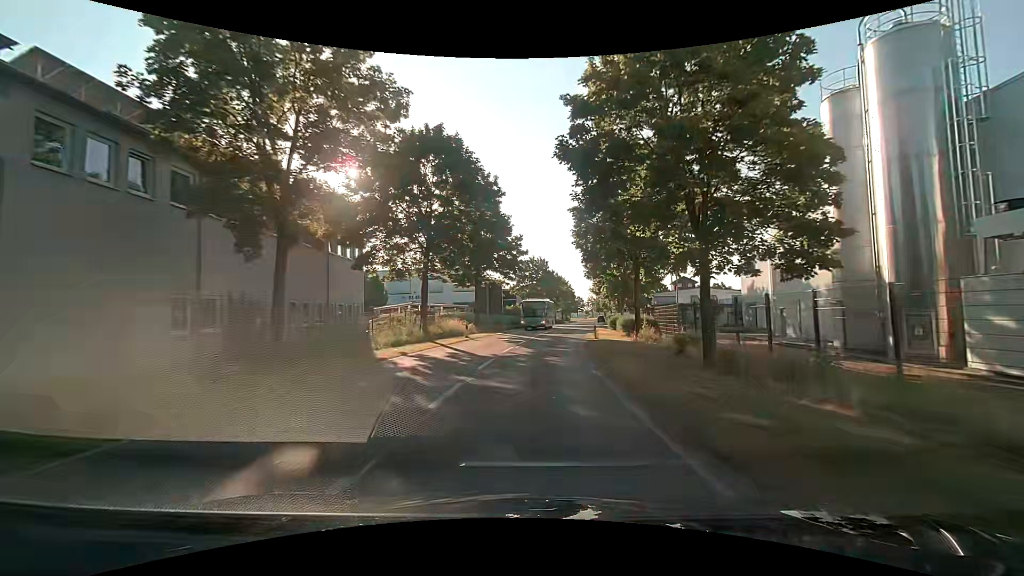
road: secondary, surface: asphalt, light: Day
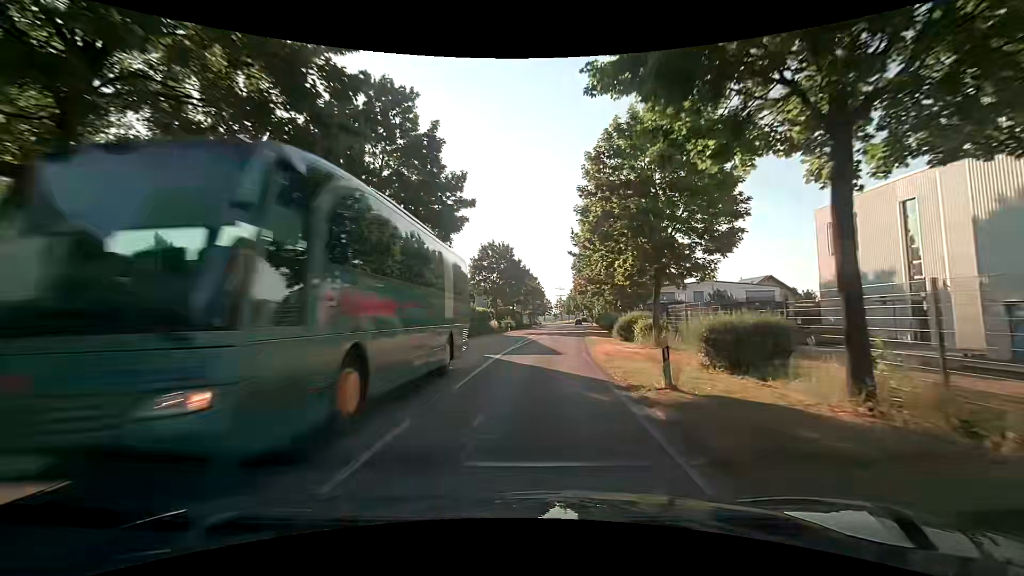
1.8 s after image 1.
(+0.9, +21.4) m; +4°
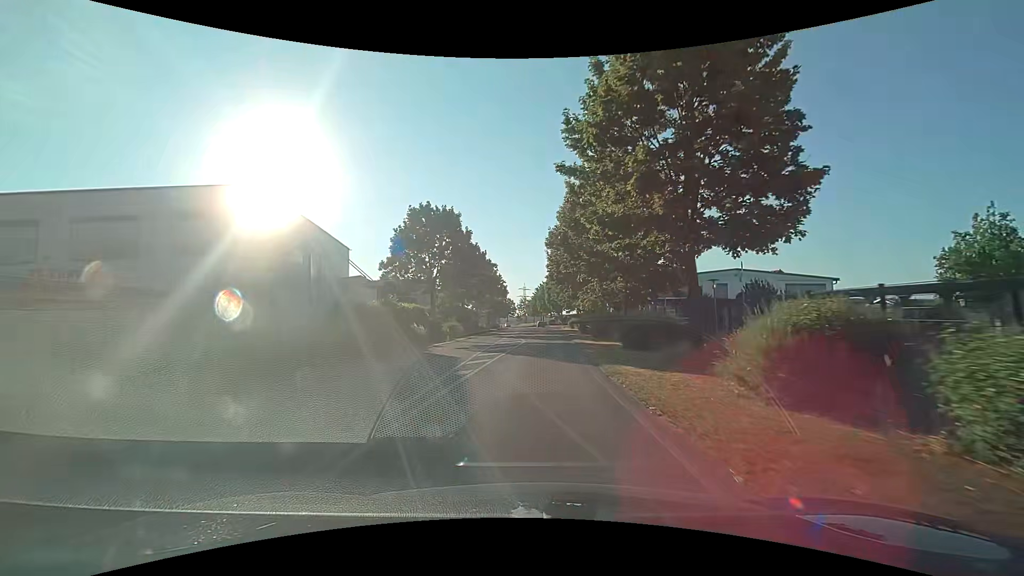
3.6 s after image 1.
(+1.0, +22.0) m; +4°
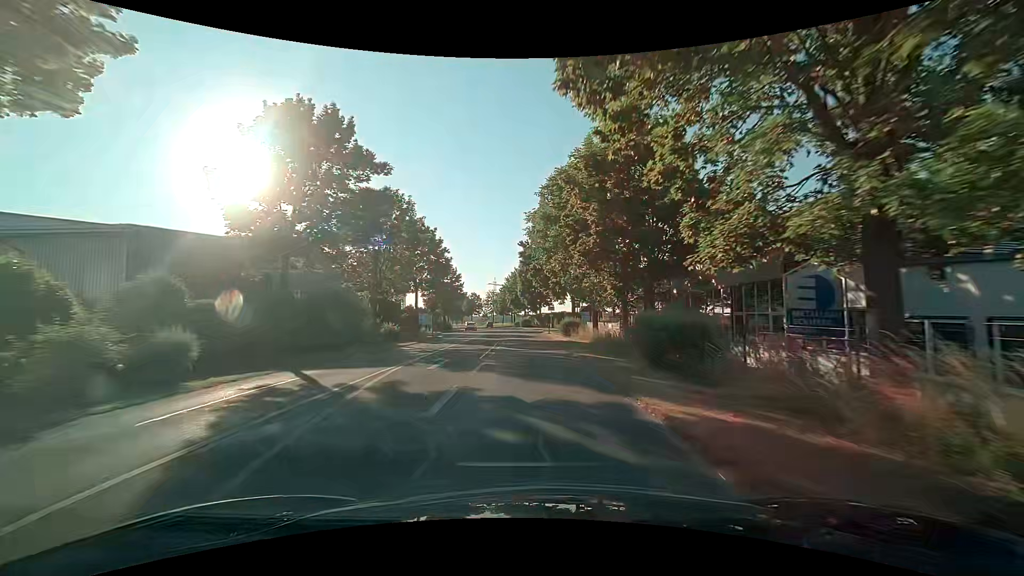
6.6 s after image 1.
(+1.4, +37.8) m; +3°
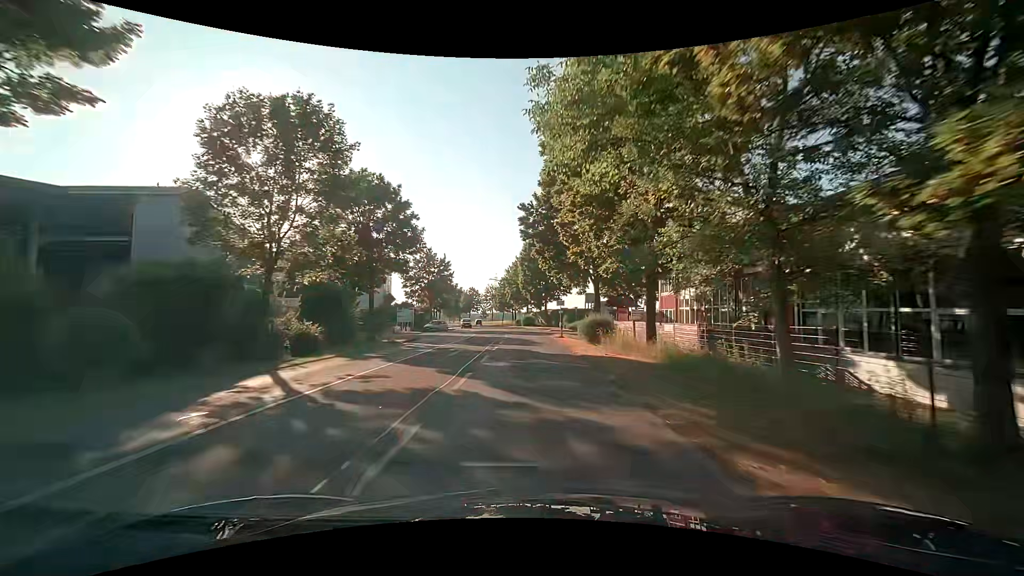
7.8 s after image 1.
(0.0, +15.4) m; 0°
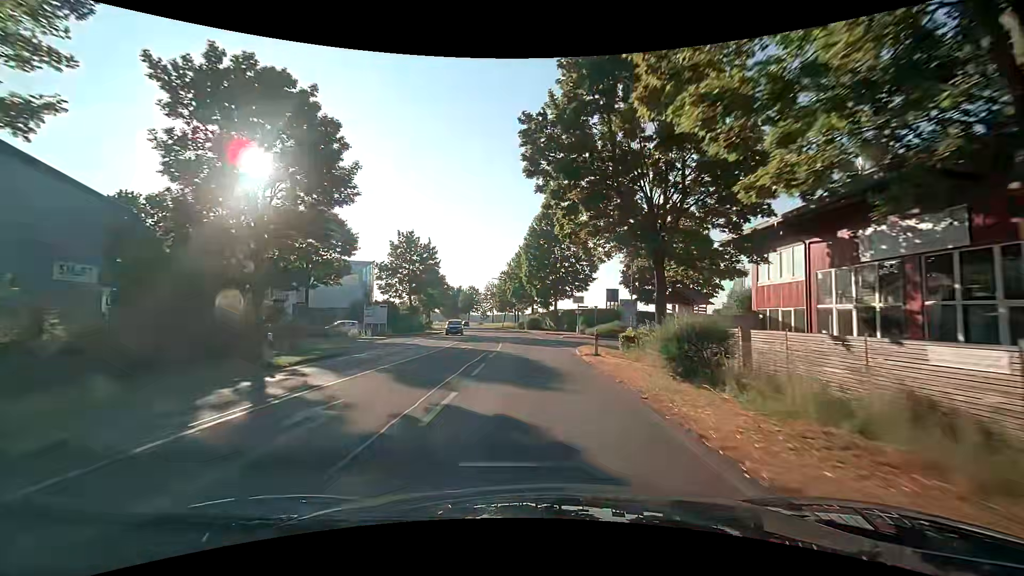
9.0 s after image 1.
(-0.1, +15.4) m; 0°
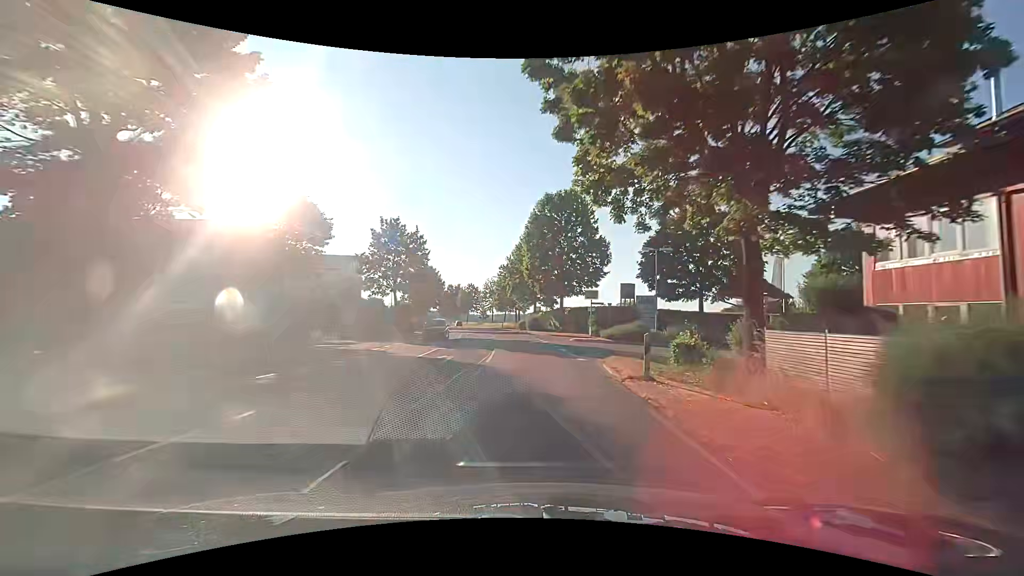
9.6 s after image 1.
(0.0, +7.7) m; +1°
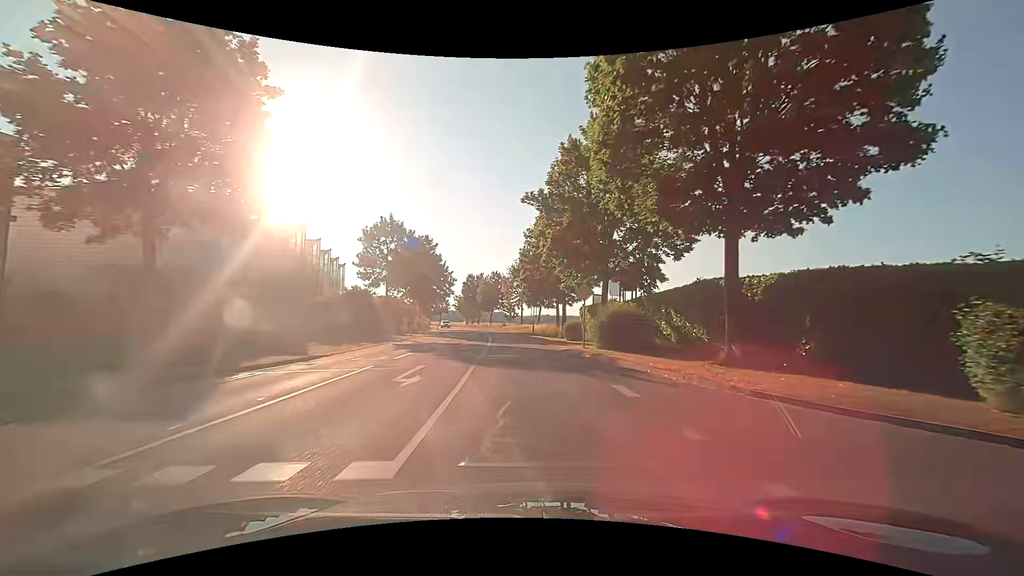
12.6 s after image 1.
(-1.7, +38.1) m; -5°
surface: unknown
(0, +10) (-1, +20) (-1, +30) (-2, +40) (-3, +50) (-4, +60) (-5, +70) (-7, +80) (-9, +89) (-12, +99) m
